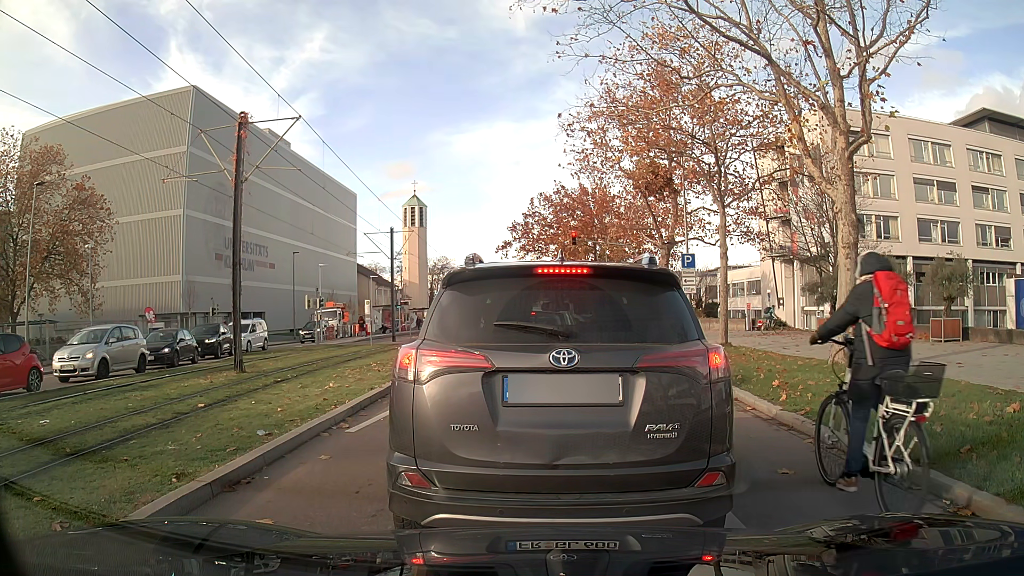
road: secondary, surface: asphalt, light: Day
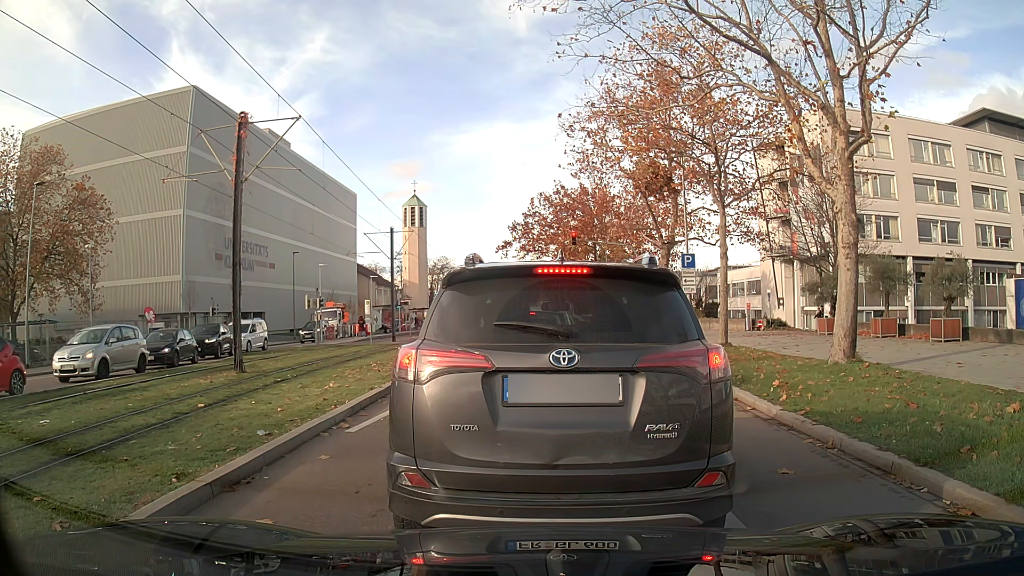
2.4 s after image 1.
(0.0, 0.0) m; 0°
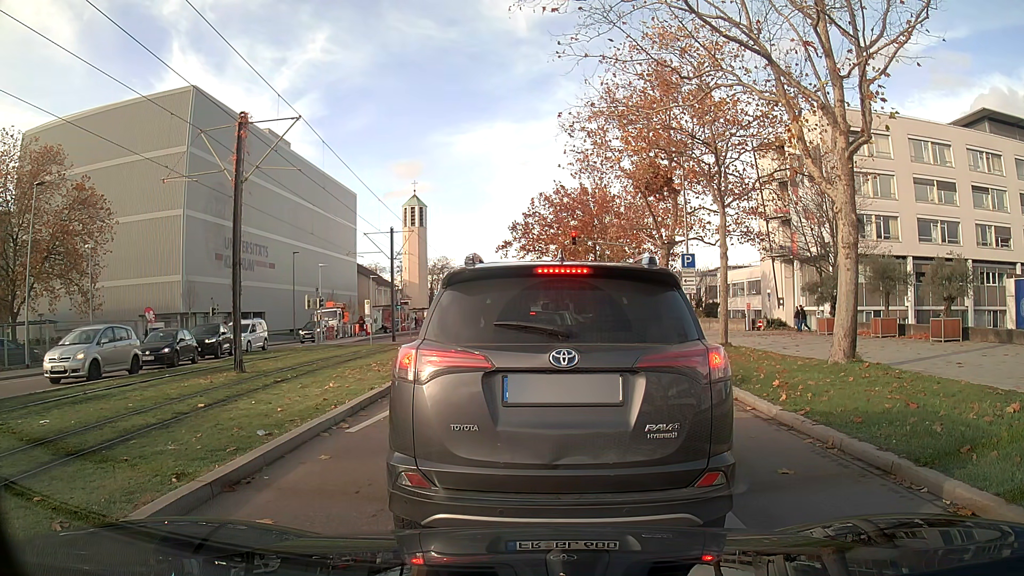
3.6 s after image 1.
(0.0, 0.0) m; 0°
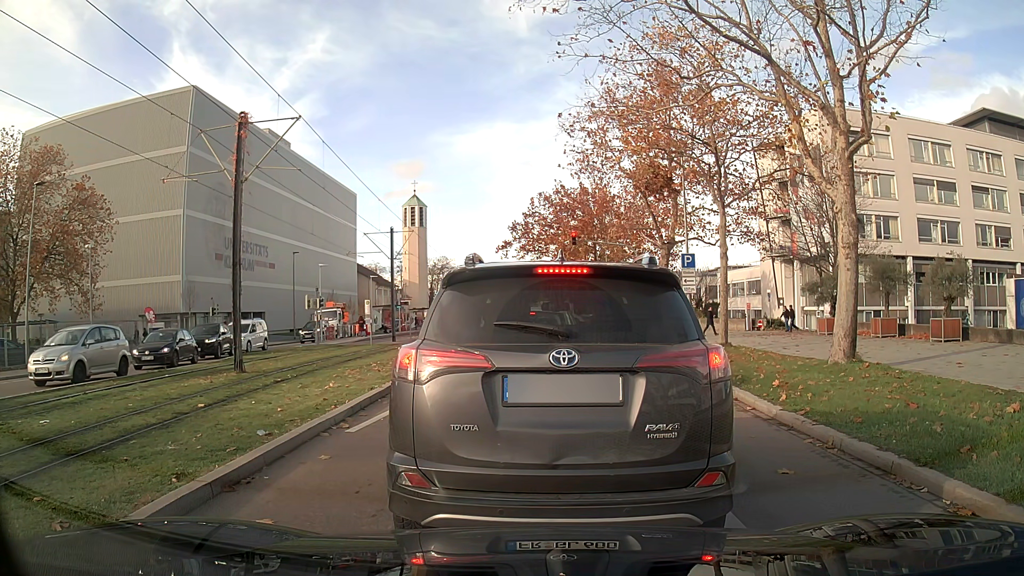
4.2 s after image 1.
(0.0, 0.0) m; 0°
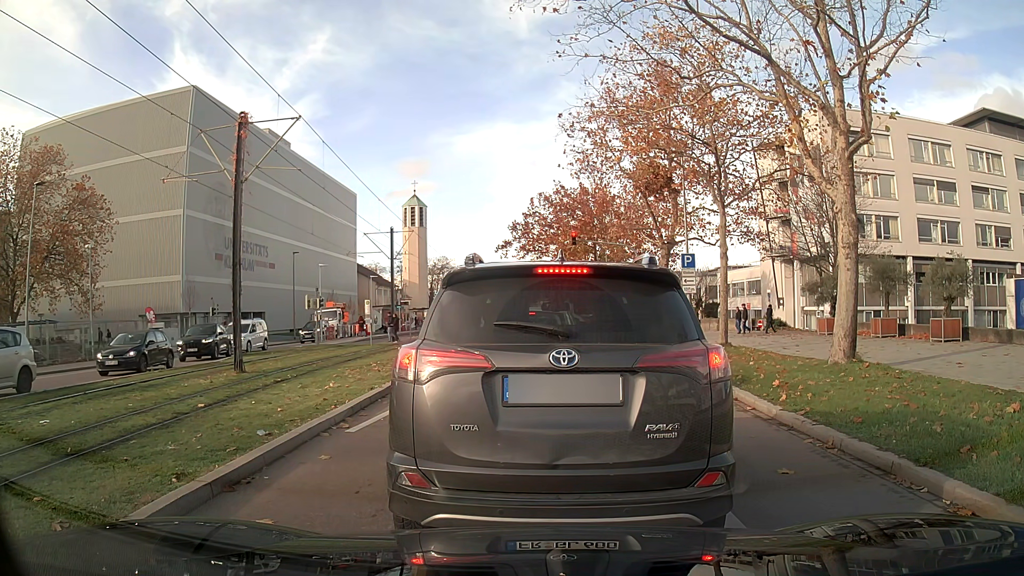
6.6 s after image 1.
(0.0, 0.0) m; 0°
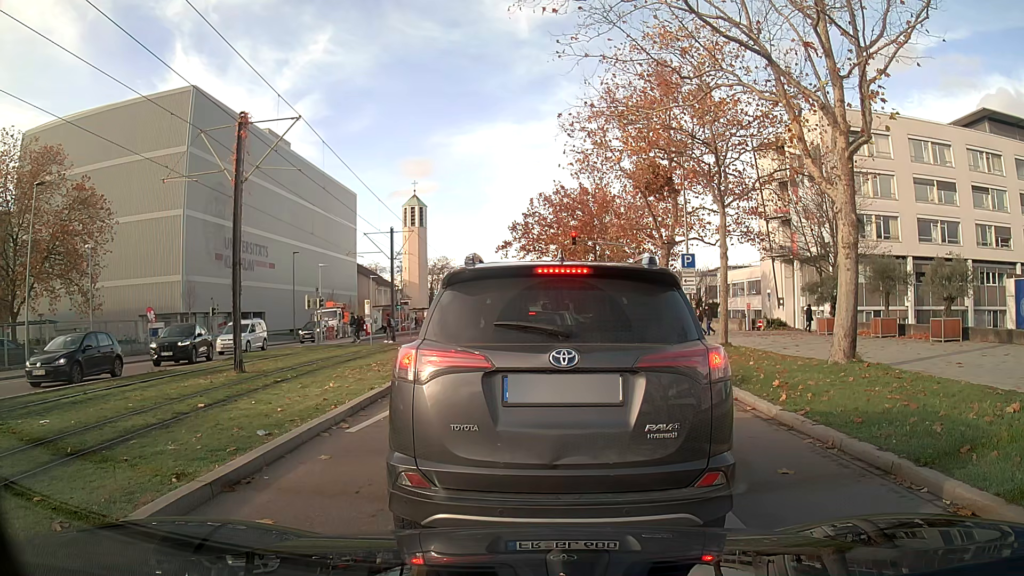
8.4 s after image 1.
(0.0, 0.0) m; 0°
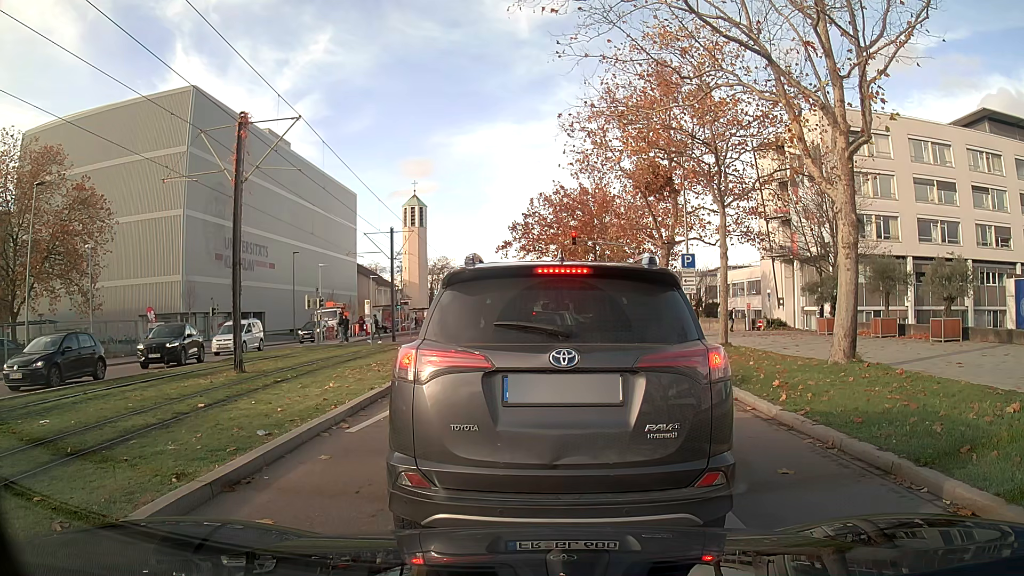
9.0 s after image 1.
(0.0, 0.0) m; 0°
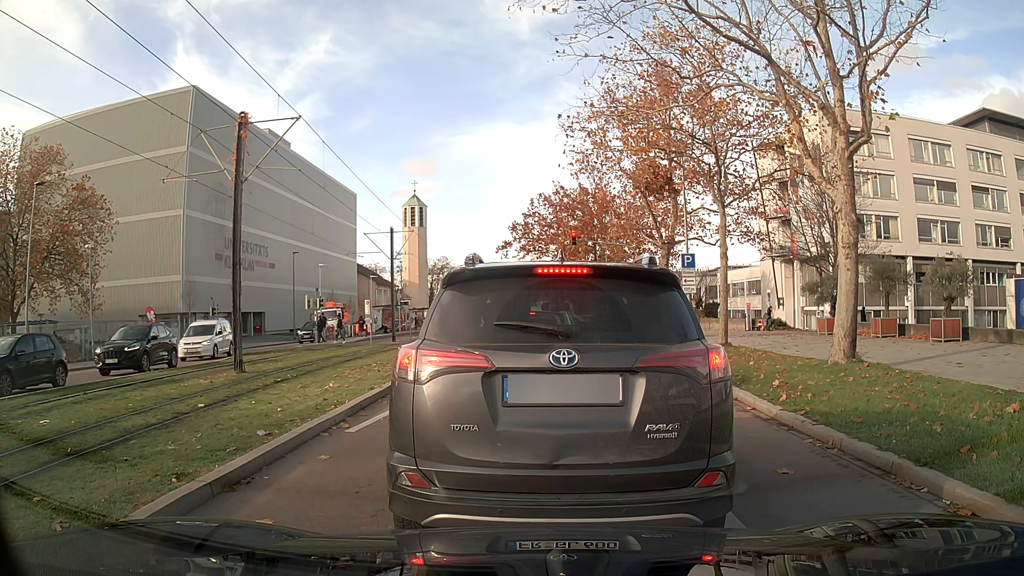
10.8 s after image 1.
(0.0, 0.0) m; 0°
(0, +10) (+1, +20) (+2, +30) (+3, +40) (+3, +50) (+3, +60) (+3, +70) (+3, +80) (+4, +90) (+4, +100) m
